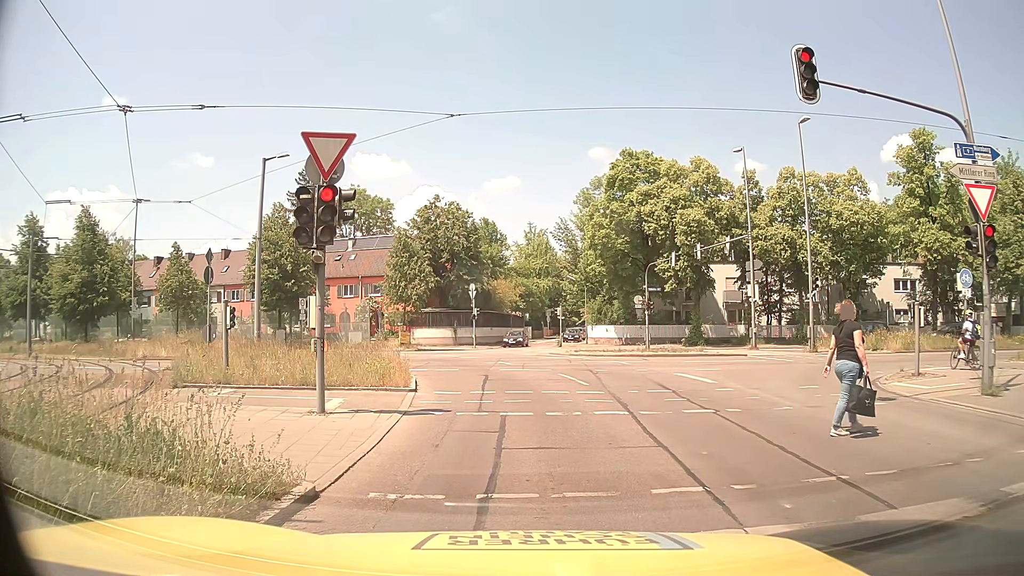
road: secondary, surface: asphalt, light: Day
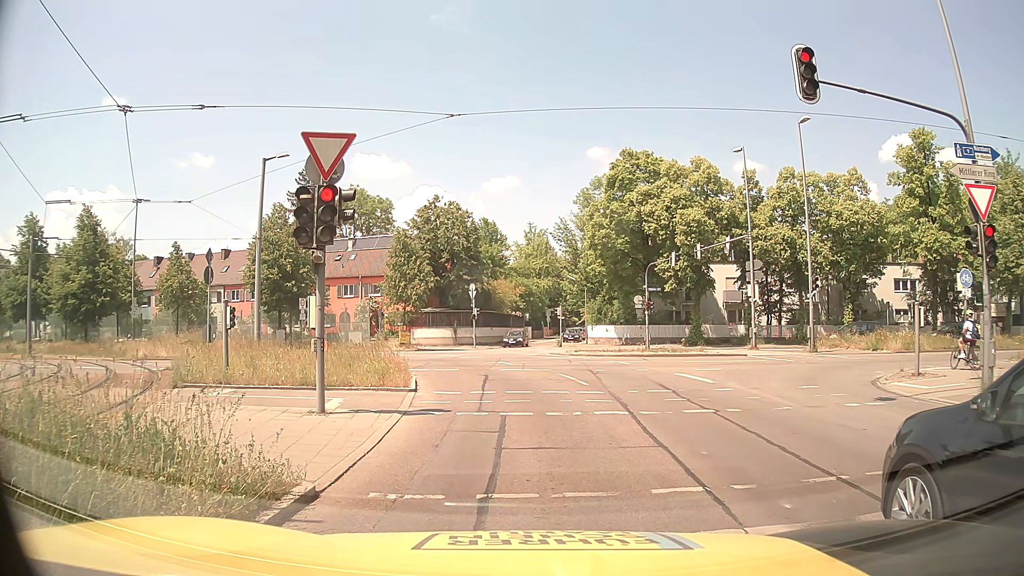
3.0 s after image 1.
(0.0, 0.0) m; 0°
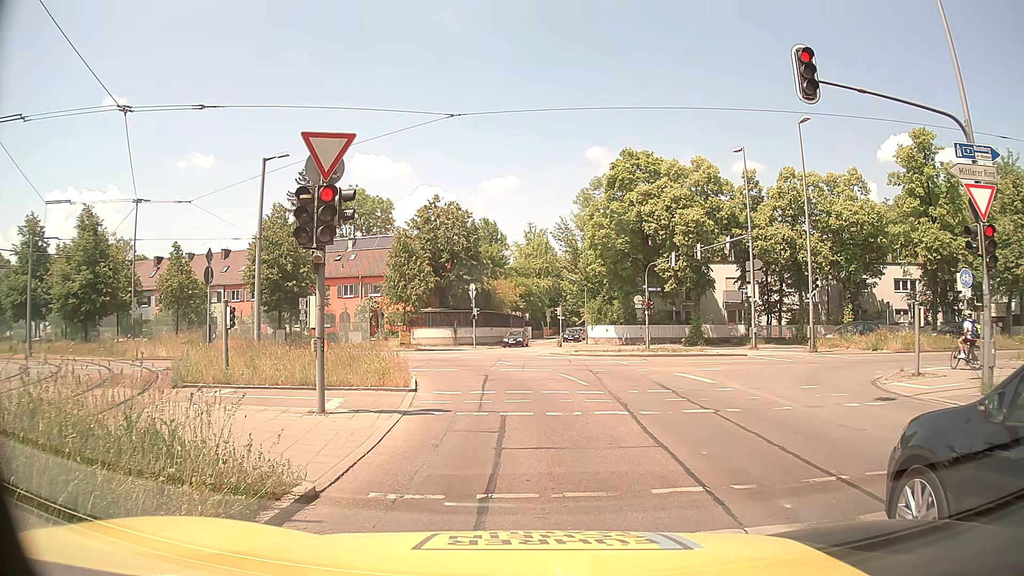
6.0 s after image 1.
(0.0, 0.0) m; 0°
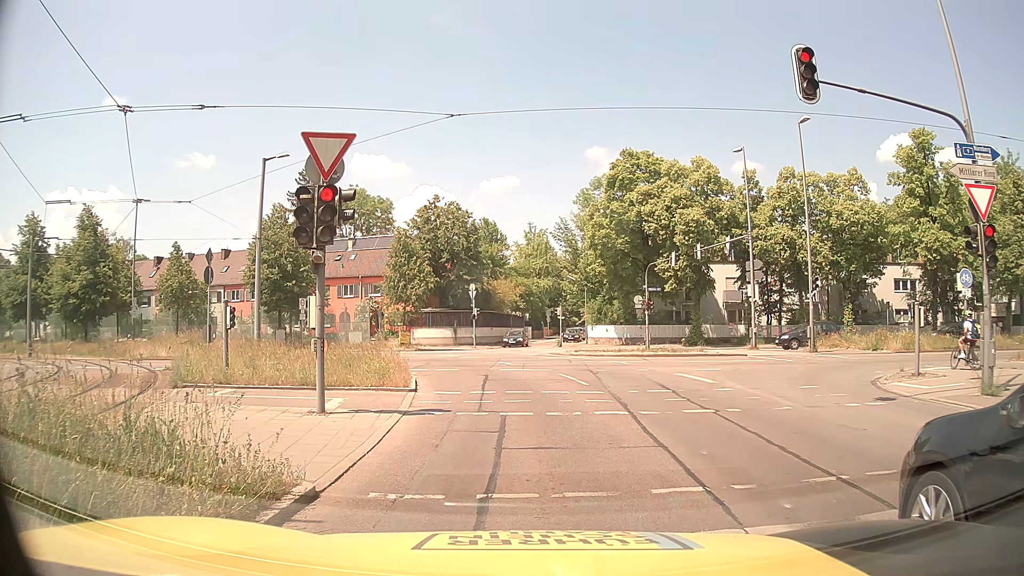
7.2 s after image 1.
(0.0, 0.0) m; 0°
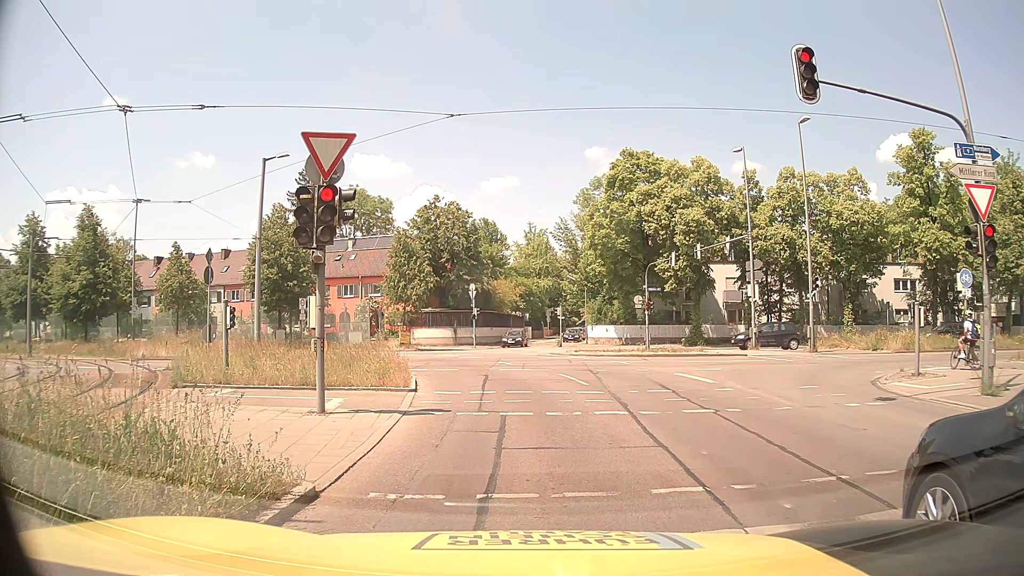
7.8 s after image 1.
(0.0, 0.0) m; 0°
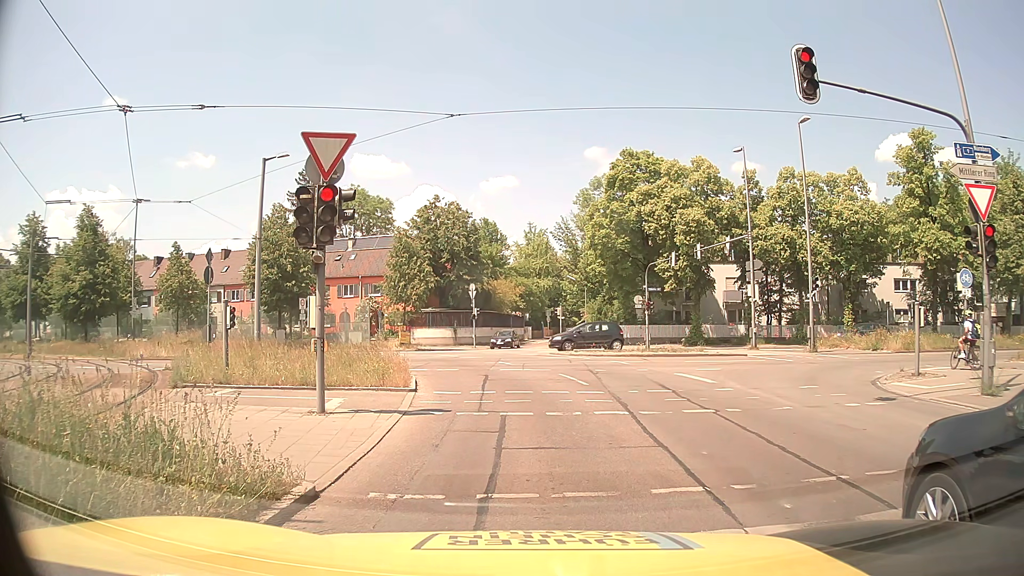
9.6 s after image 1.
(0.0, 0.0) m; 0°
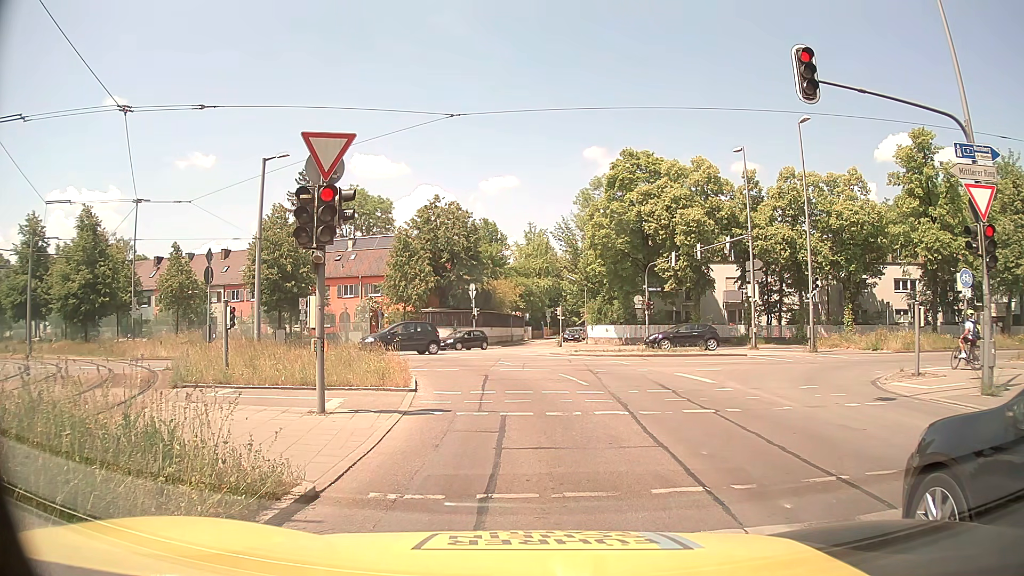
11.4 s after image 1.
(0.0, 0.0) m; 0°
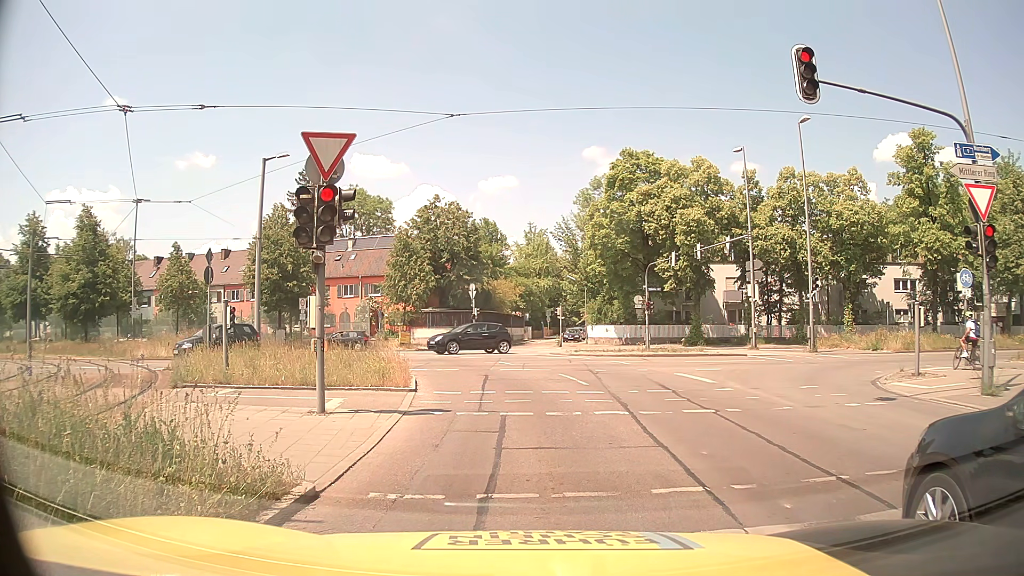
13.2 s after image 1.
(0.0, 0.0) m; 0°
